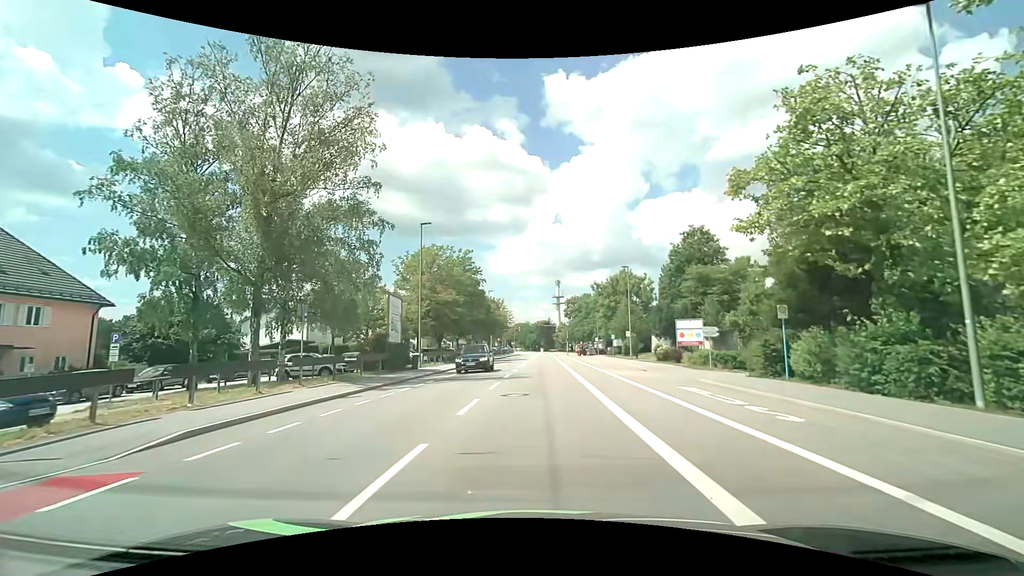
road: tertiary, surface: asphalt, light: Day
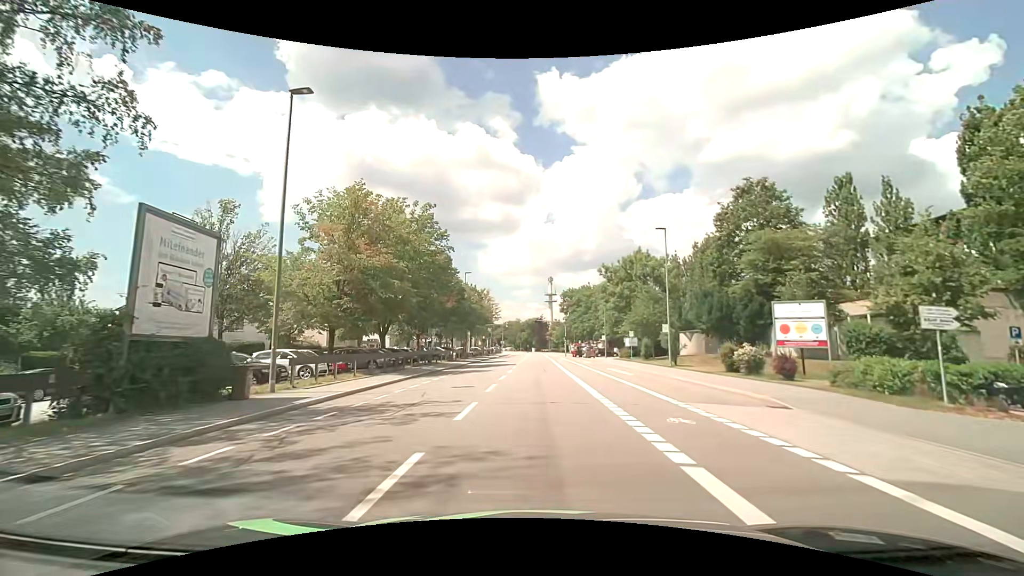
(+0.2, +18.6) m; +1°
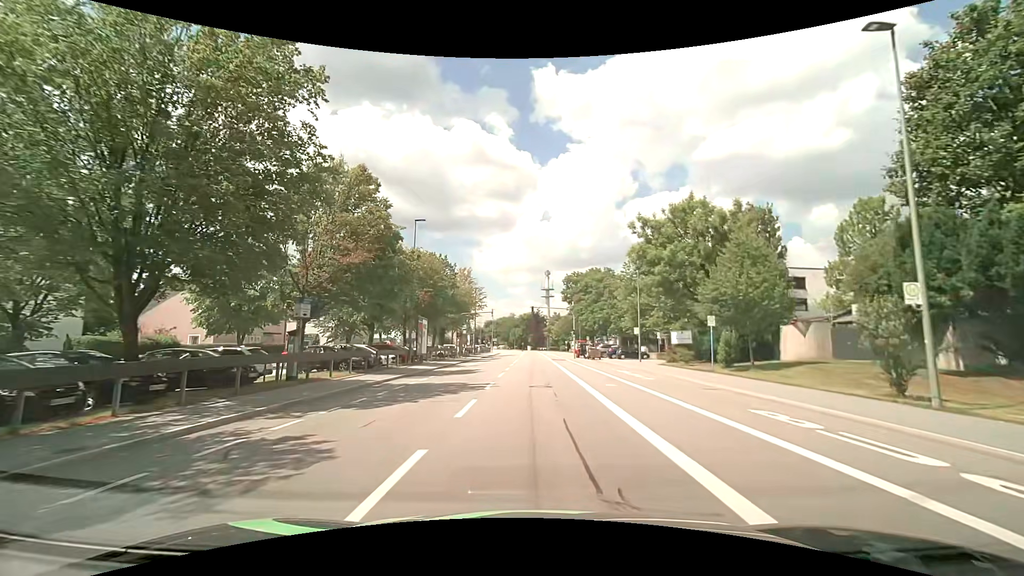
(+0.2, +24.0) m; +1°
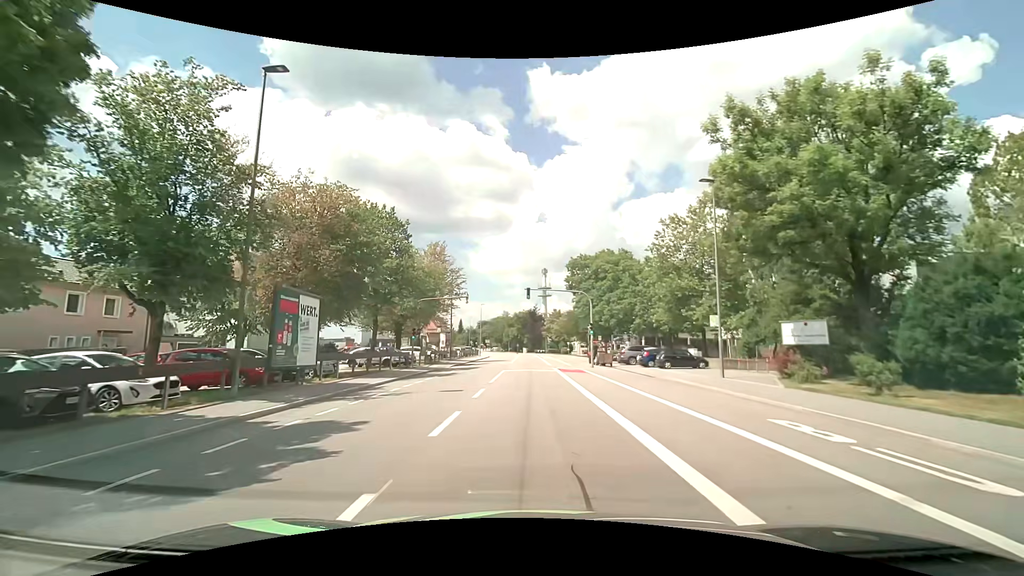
(0.0, +19.8) m; 0°
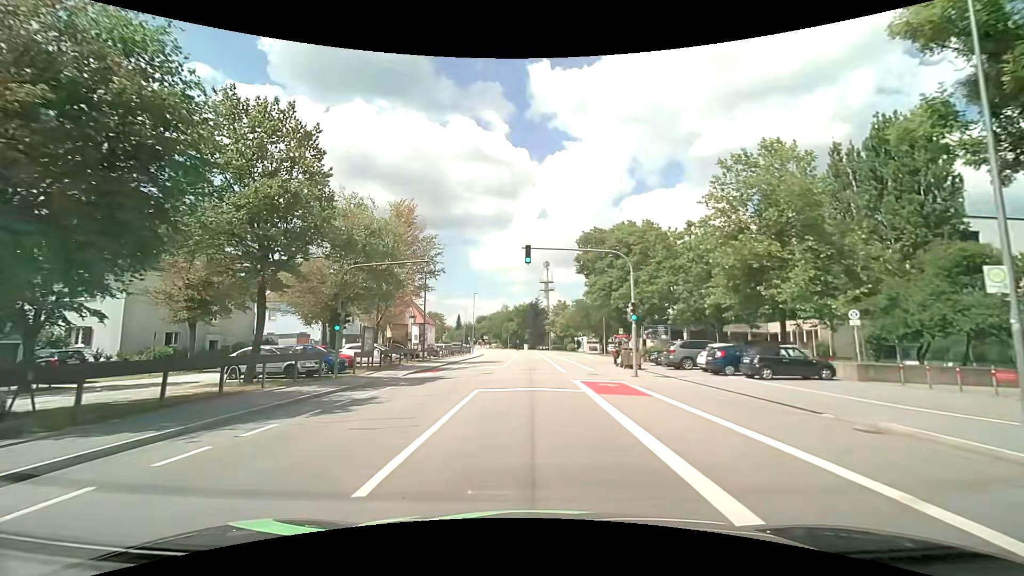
(+0.1, +15.0) m; 0°
(0, +10) (0, +20) (0, +30) (0, +40) (0, +50) (0, +60) (0, +70) (0, +80) (0, +90) (-1, +100) m
